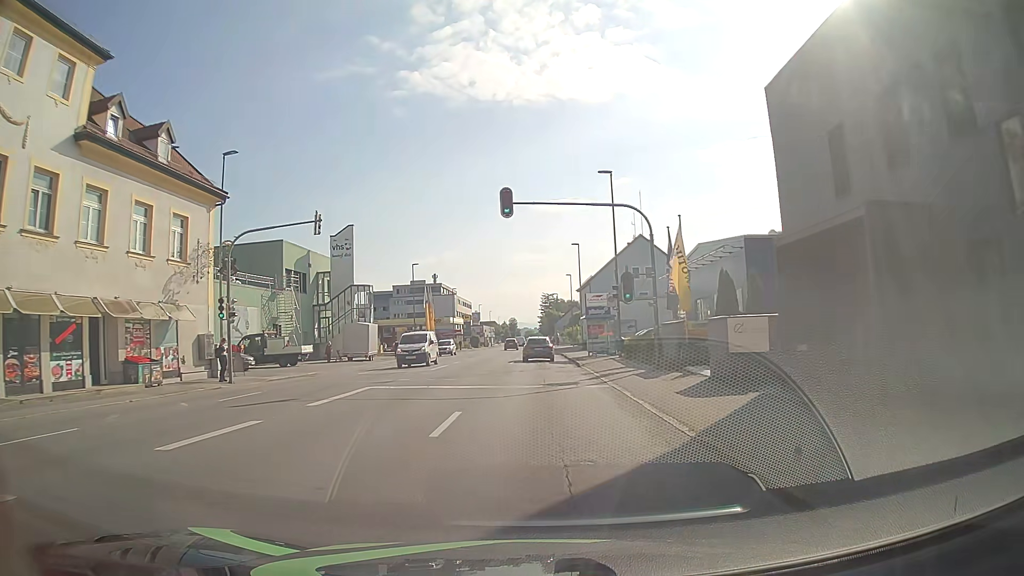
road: tertiary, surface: asphalt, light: Day
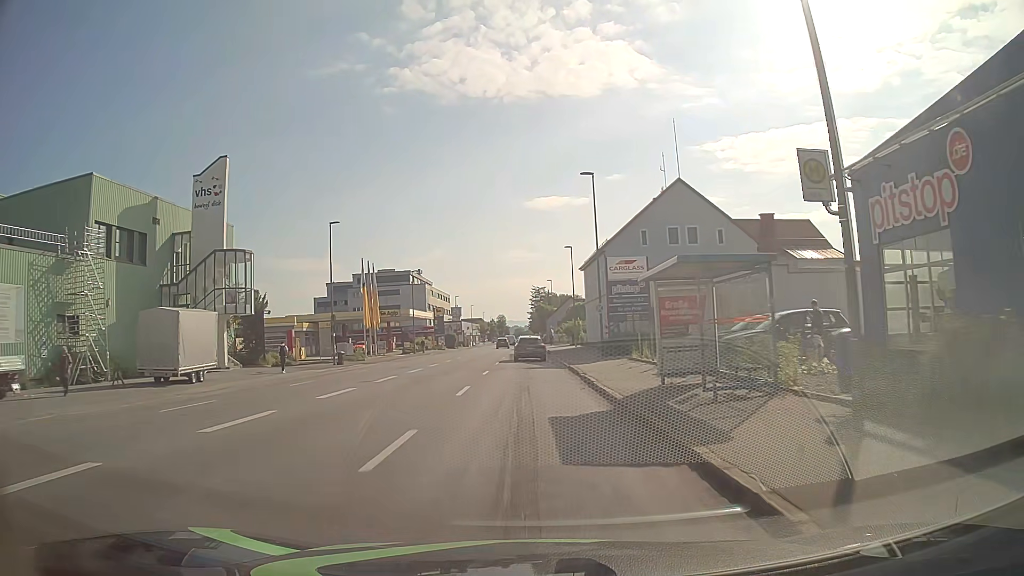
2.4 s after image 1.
(+0.1, +28.1) m; +1°
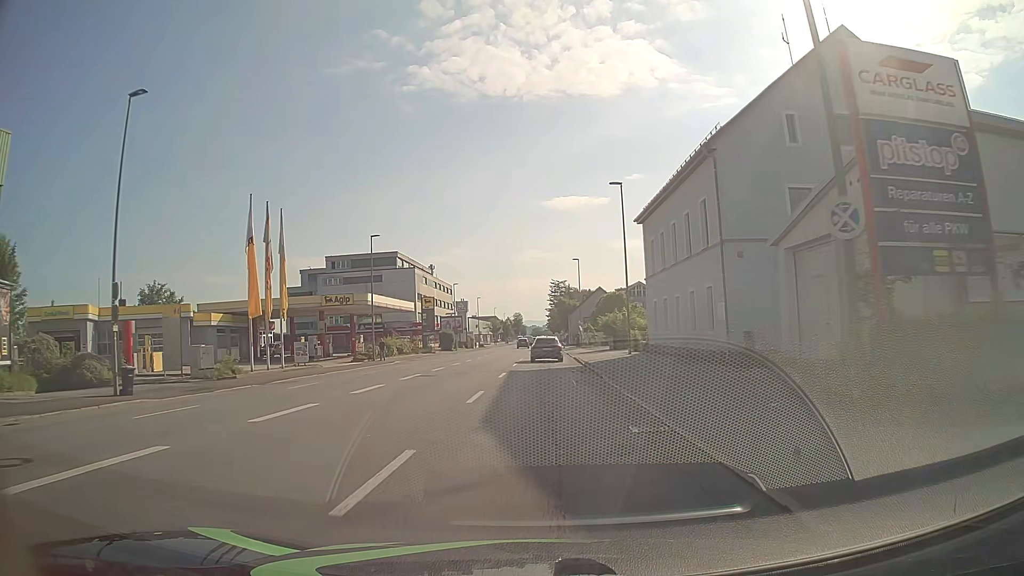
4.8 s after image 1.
(-0.6, +29.0) m; -2°
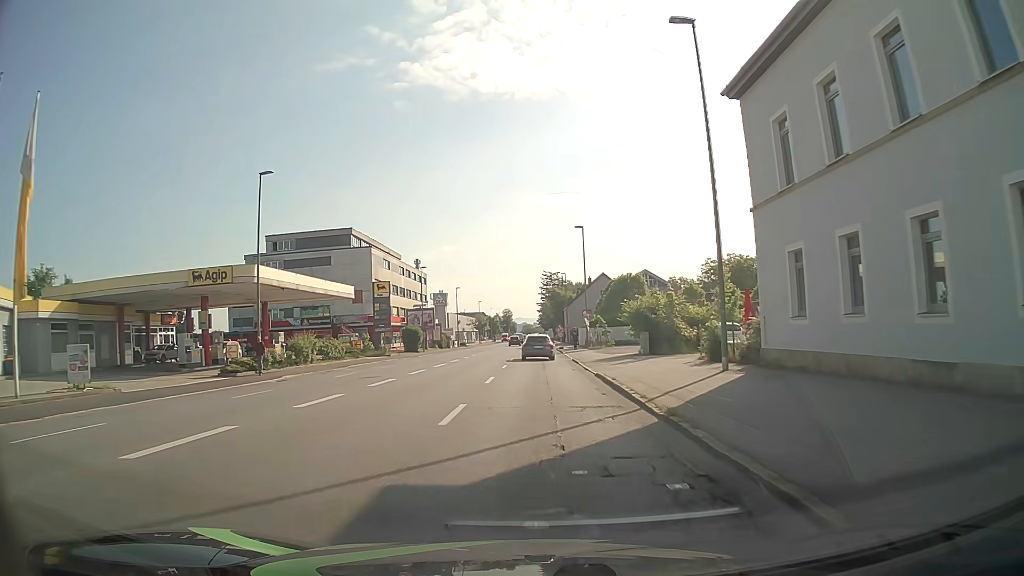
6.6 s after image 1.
(+0.1, +21.8) m; +1°
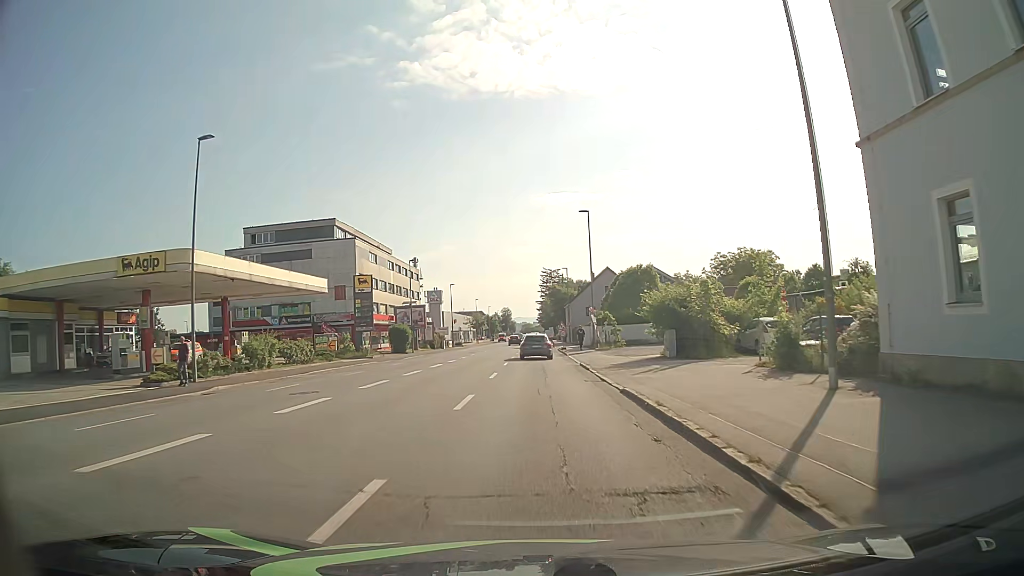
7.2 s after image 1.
(0.0, +6.9) m; 0°
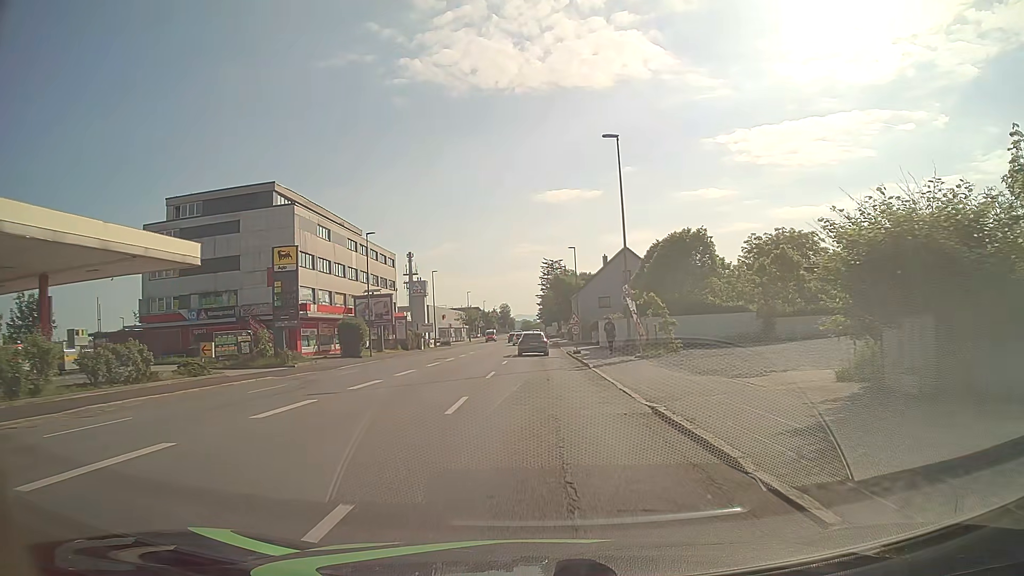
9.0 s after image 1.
(0.0, +18.9) m; 0°
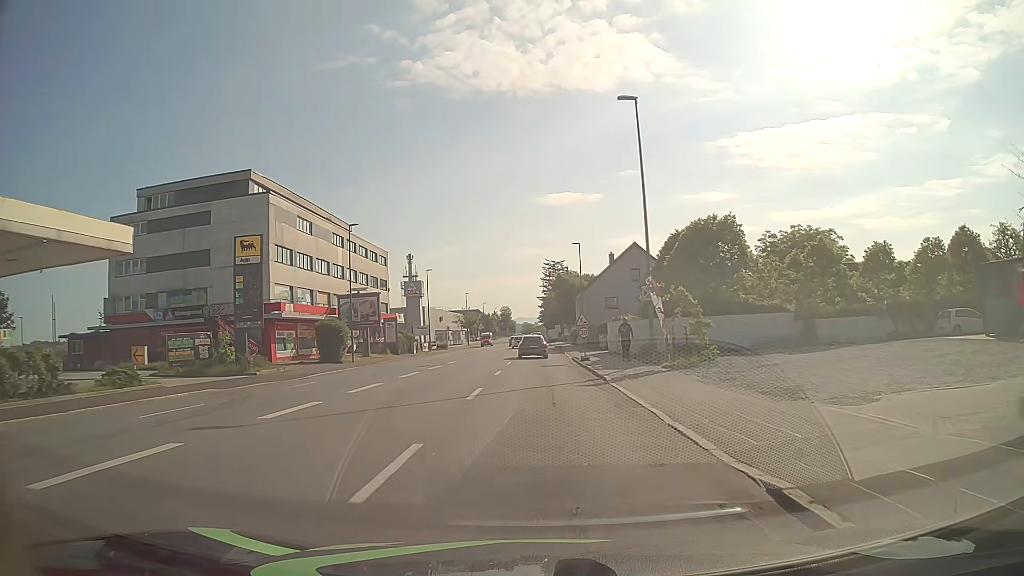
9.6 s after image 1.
(0.0, +5.8) m; 0°
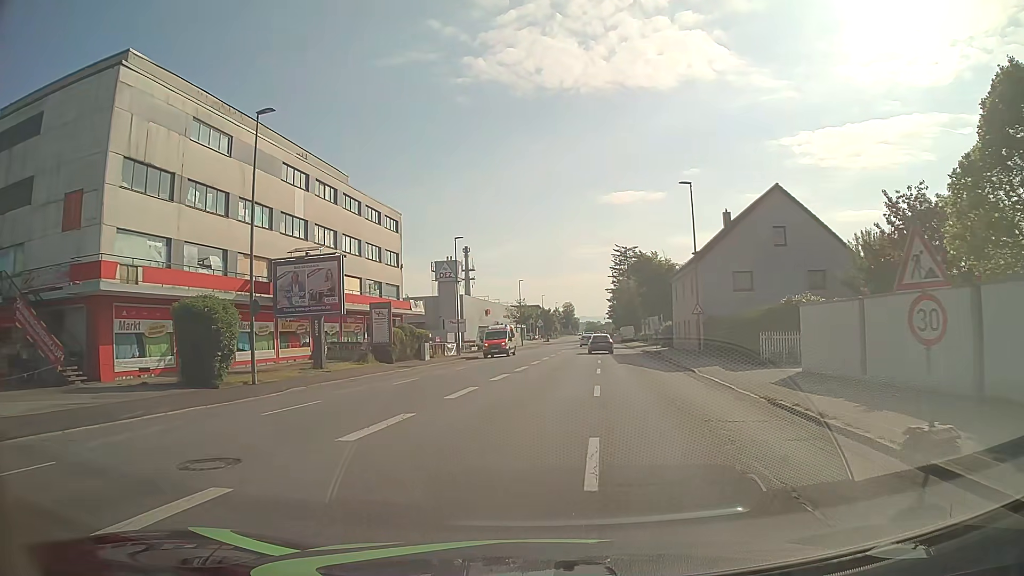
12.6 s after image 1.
(-1.2, +26.5) m; -5°
(0, +10) (0, +20) (+1, +30) (+2, +40) (+3, +50) (+4, +60) (+4, +70) (+5, +80) (+6, +90) (+7, +100) m
